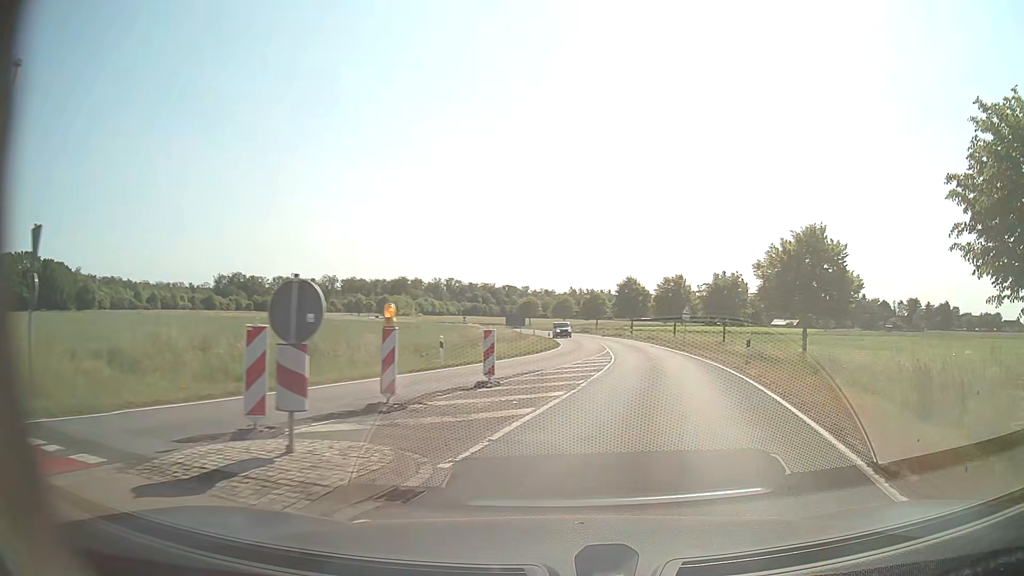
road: secondary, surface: asphalt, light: Day
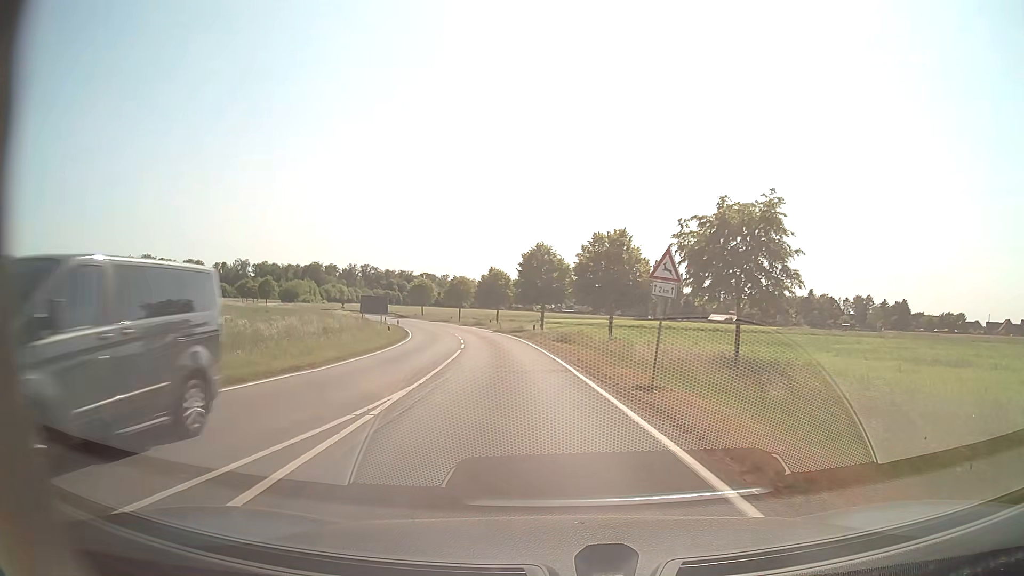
(+4.9, +30.8) m; +7°
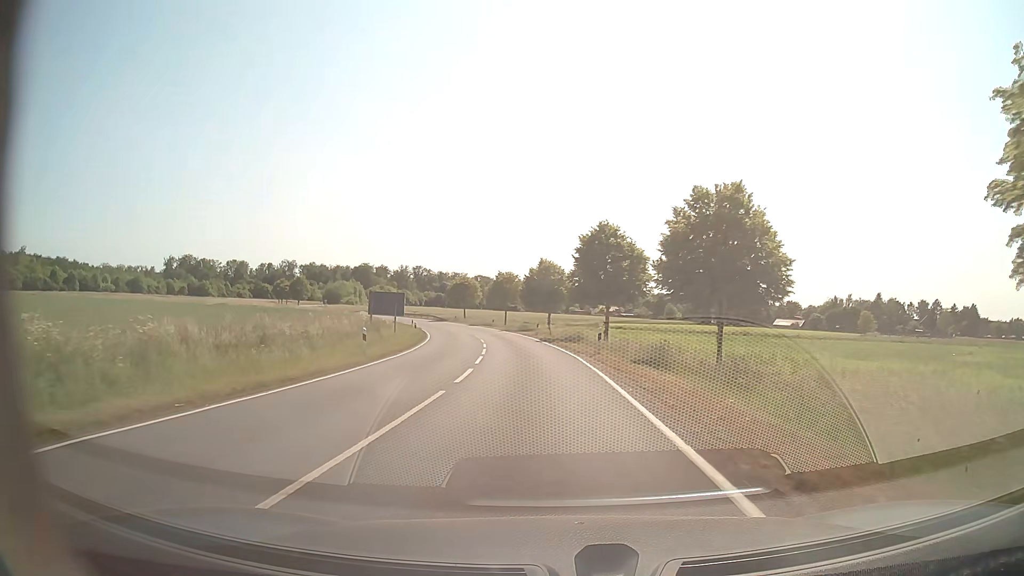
(-0.7, +15.6) m; -5°
(0, +10) (-1, +20) (-1, +30) (-3, +40) (-4, +50) (-6, +60) (-9, +69) (-11, +79) (-15, +88) (-18, +98) m
